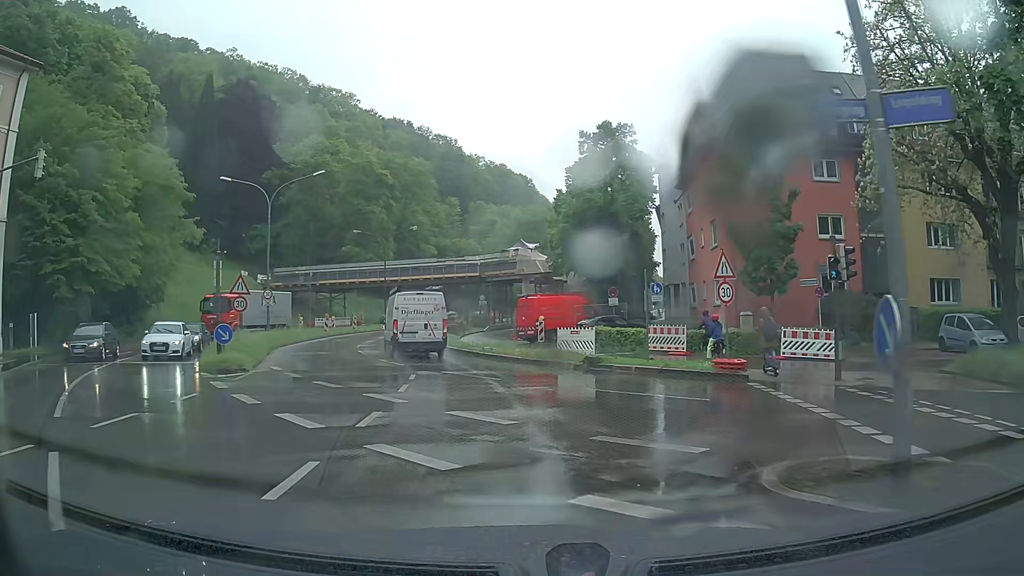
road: unclassified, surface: asphalt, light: Day
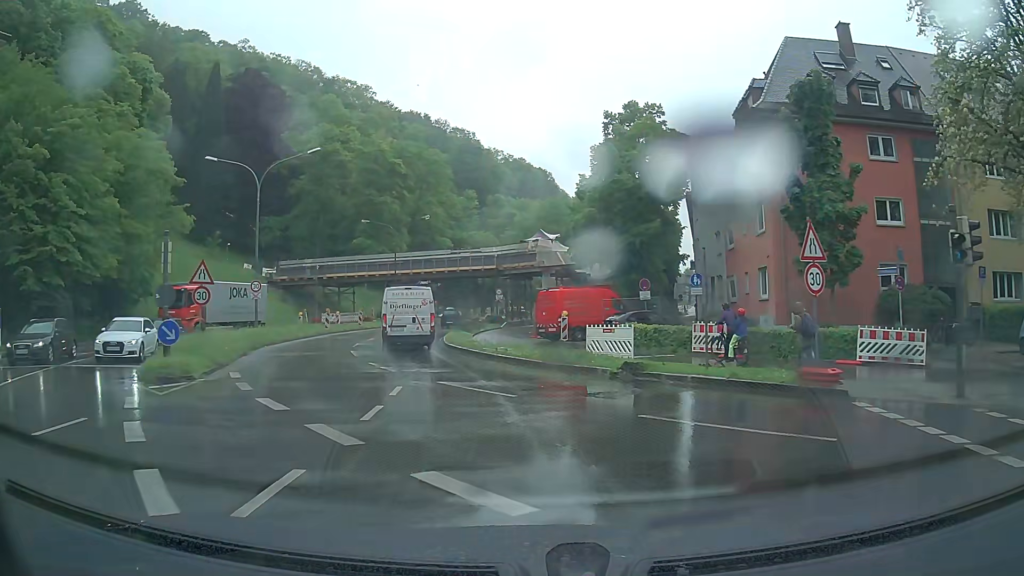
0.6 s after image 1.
(-0.1, +4.5) m; -2°
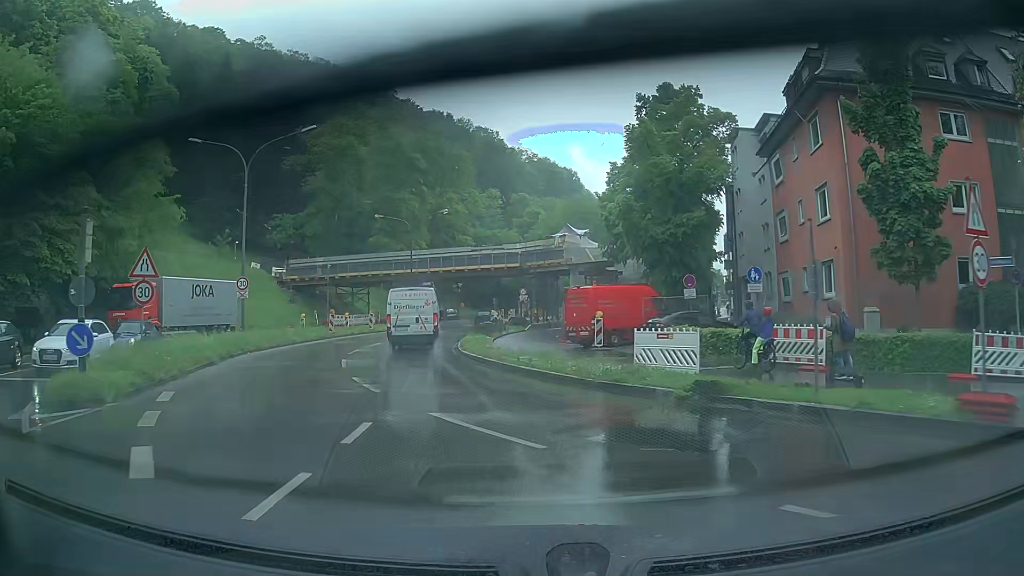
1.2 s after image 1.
(0.0, +4.7) m; -2°
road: primary_link
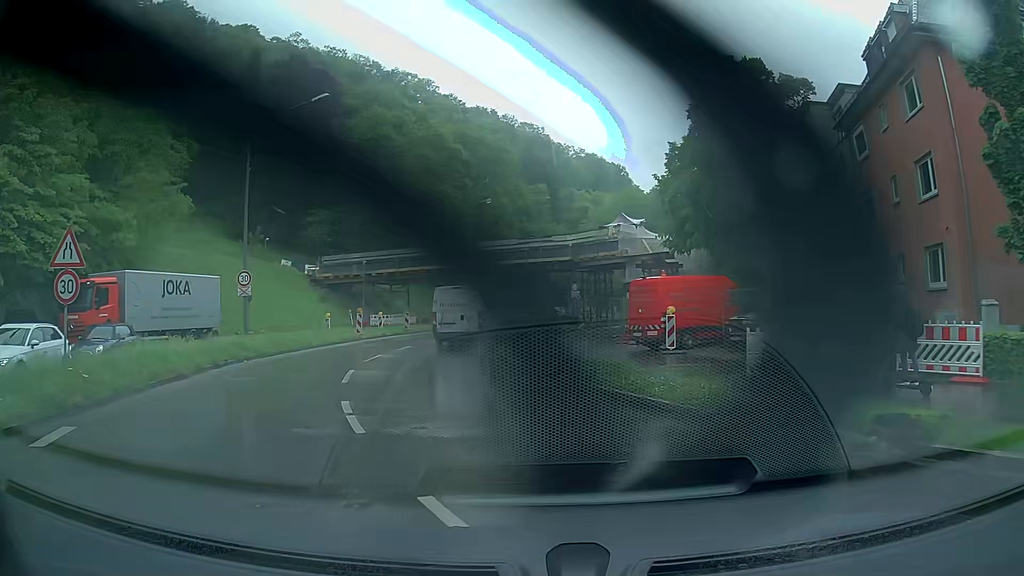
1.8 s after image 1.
(-0.2, +4.9) m; -4°
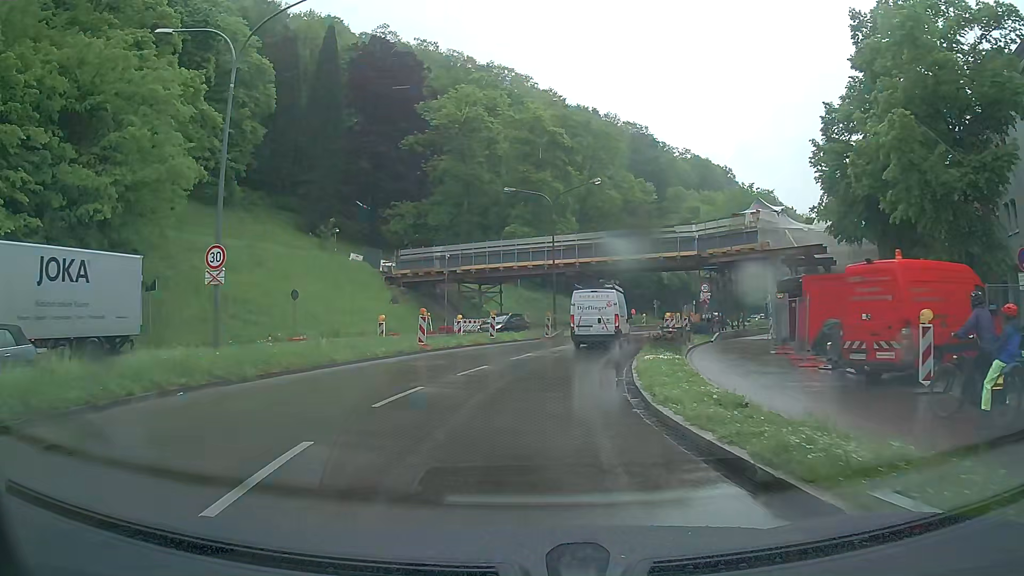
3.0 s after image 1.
(-0.9, +10.1) m; -9°
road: primary
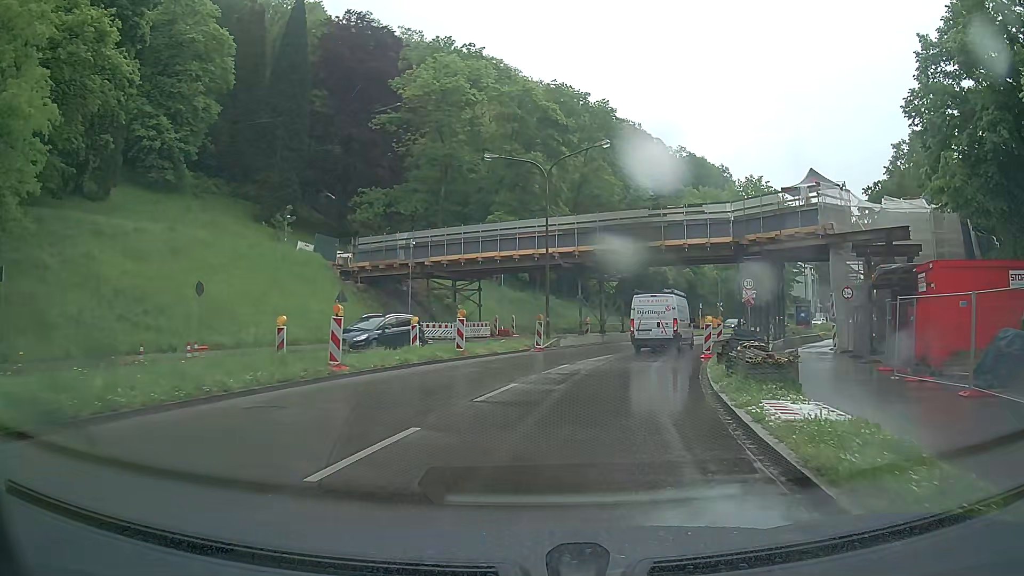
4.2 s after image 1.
(0.0, +10.6) m; +1°
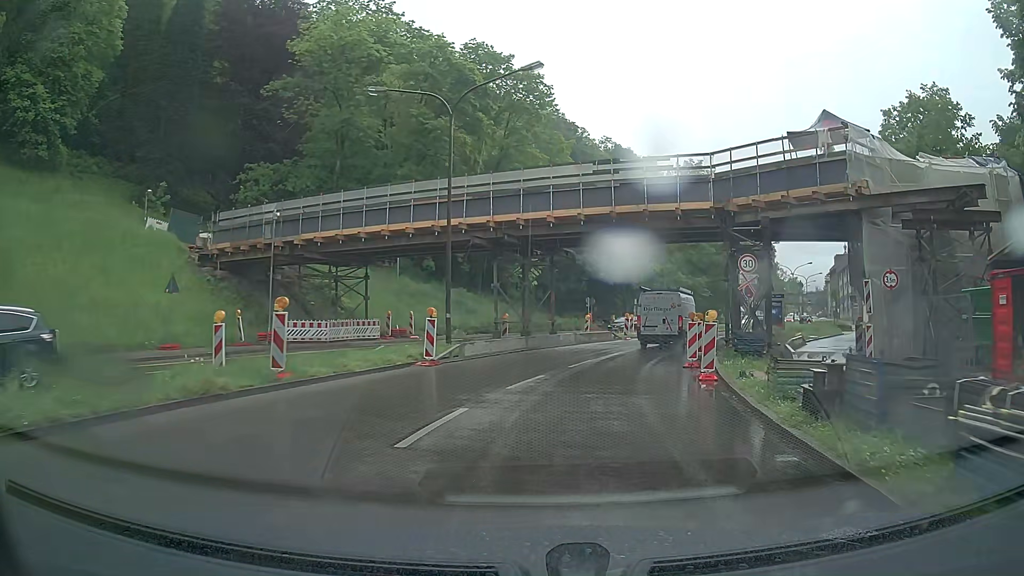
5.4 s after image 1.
(+0.7, +10.4) m; +8°
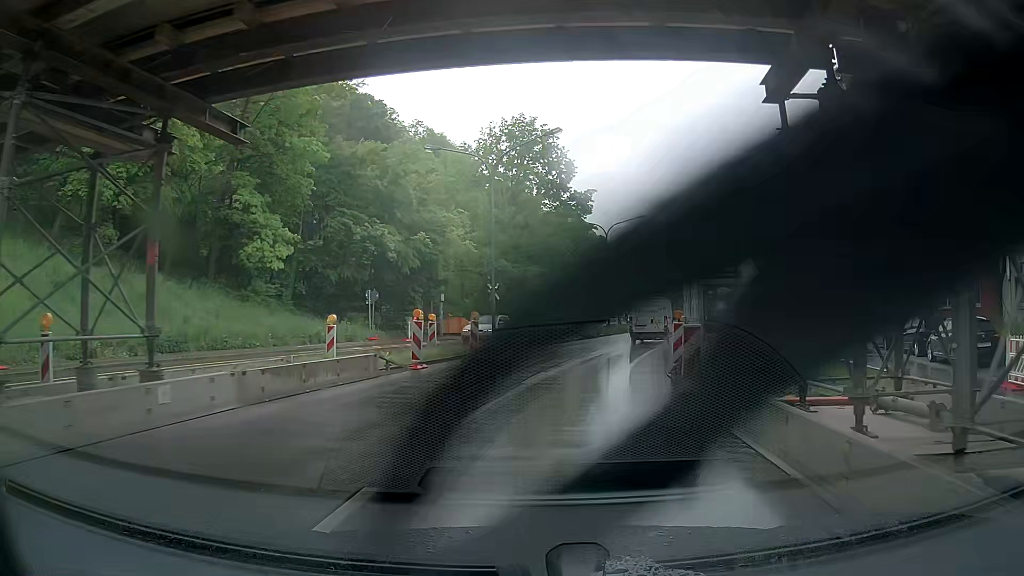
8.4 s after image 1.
(+3.0, +21.9) m; +16°
(0, +10) (+2, +20) (+4, +30) (+7, +39) (+10, +49) (+12, +59) (+15, +68) (+17, +78) (+20, +88) (+22, +97) m
